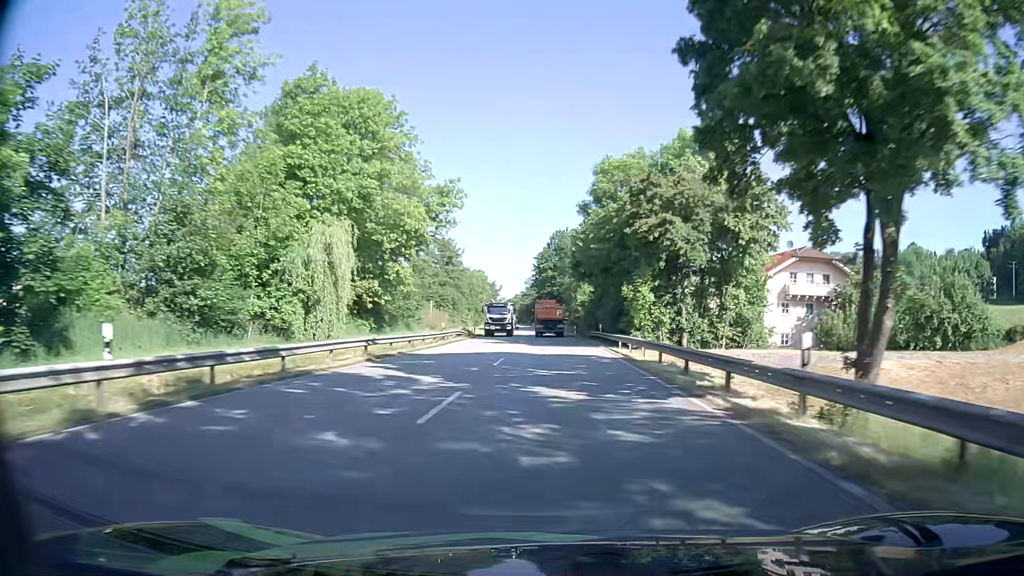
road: primary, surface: asphalt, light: Day
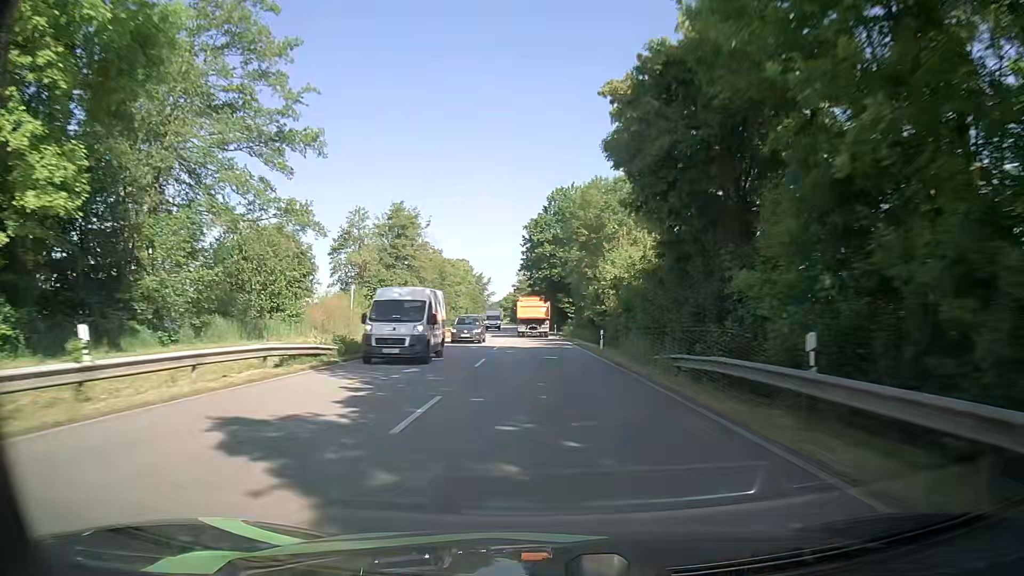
(-0.3, +36.5) m; -1°
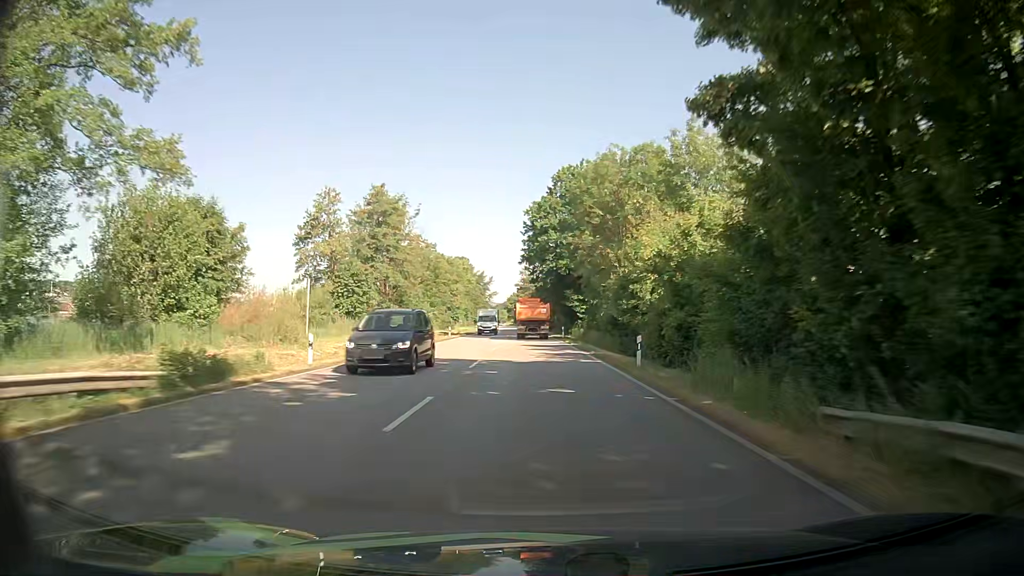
(0.0, +11.7) m; 0°
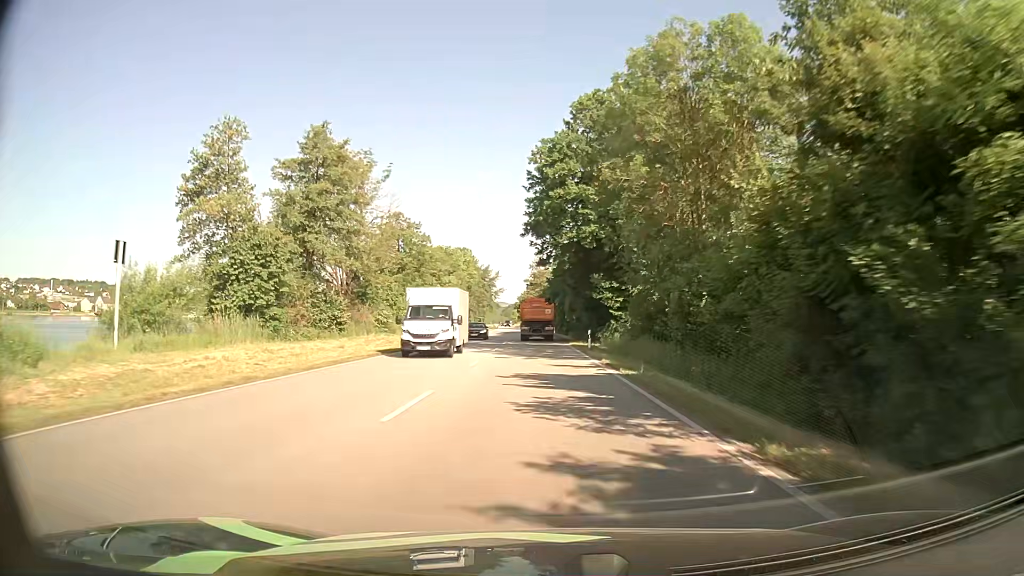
(-0.3, +22.7) m; -1°
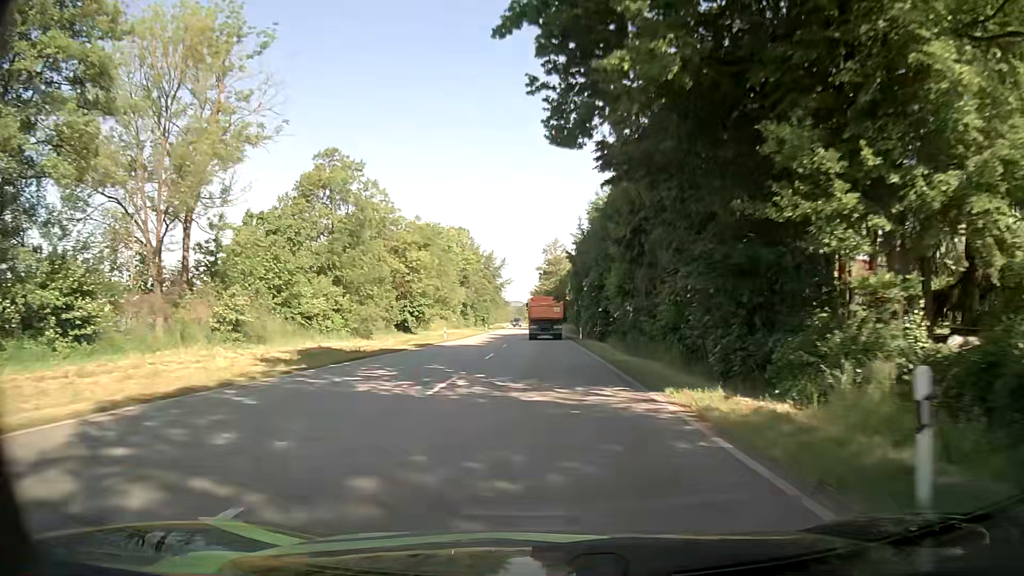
(-0.6, +32.5) m; -2°
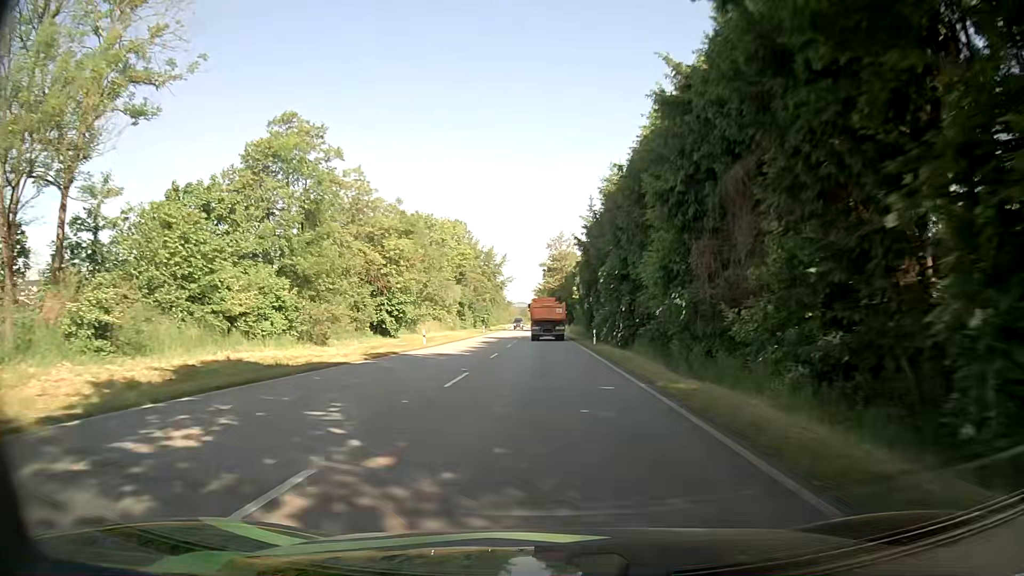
(0.0, +10.4) m; -1°
